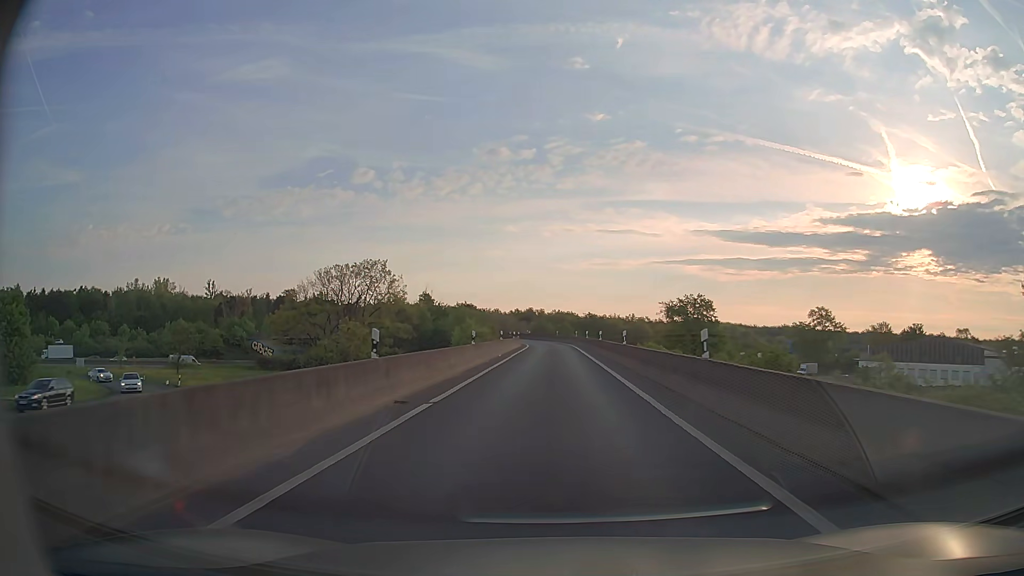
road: motorway_link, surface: asphalt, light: Day
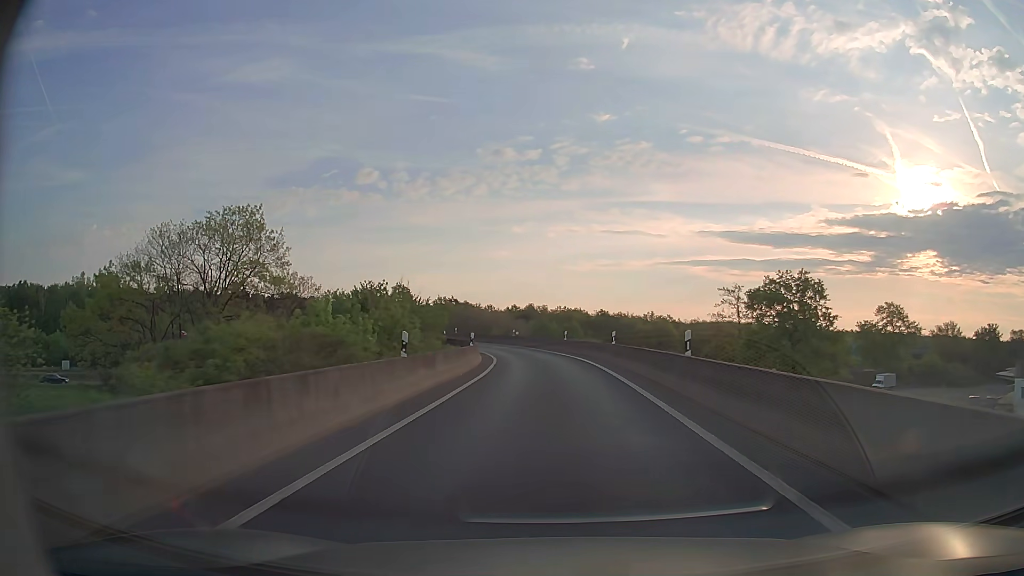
(+0.1, +43.0) m; 0°
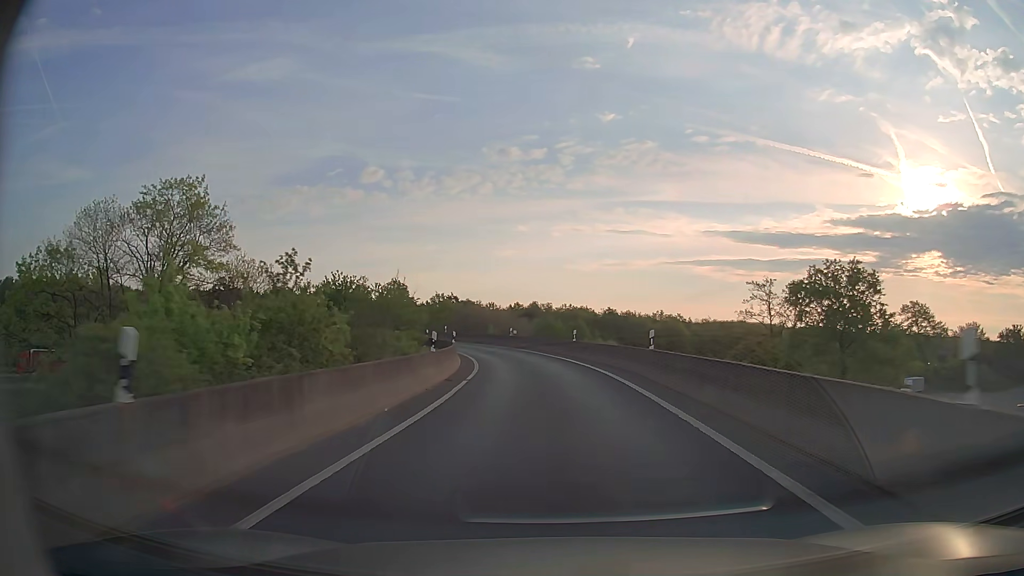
(0.0, +10.4) m; 0°
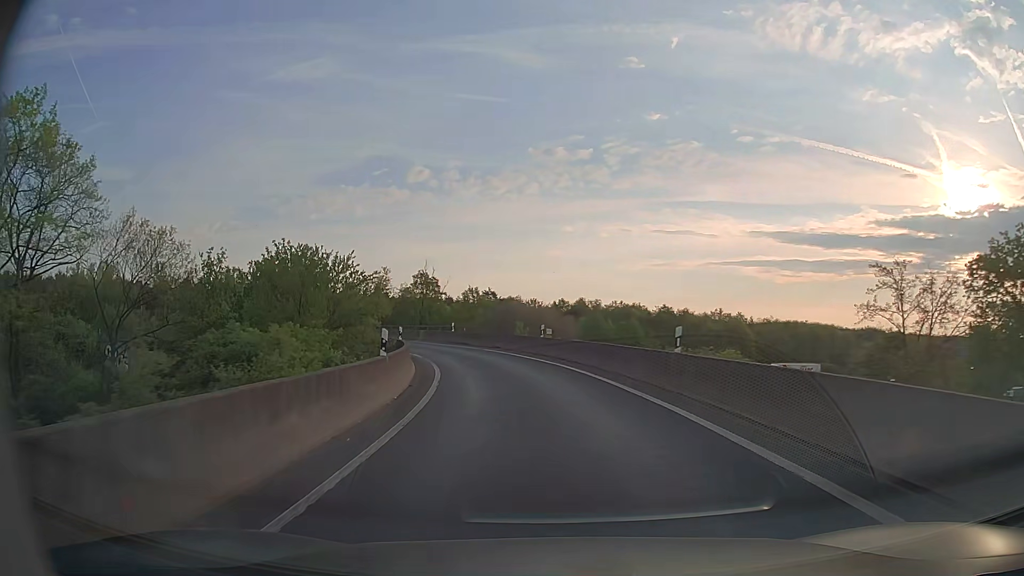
(-0.5, +20.5) m; -3°
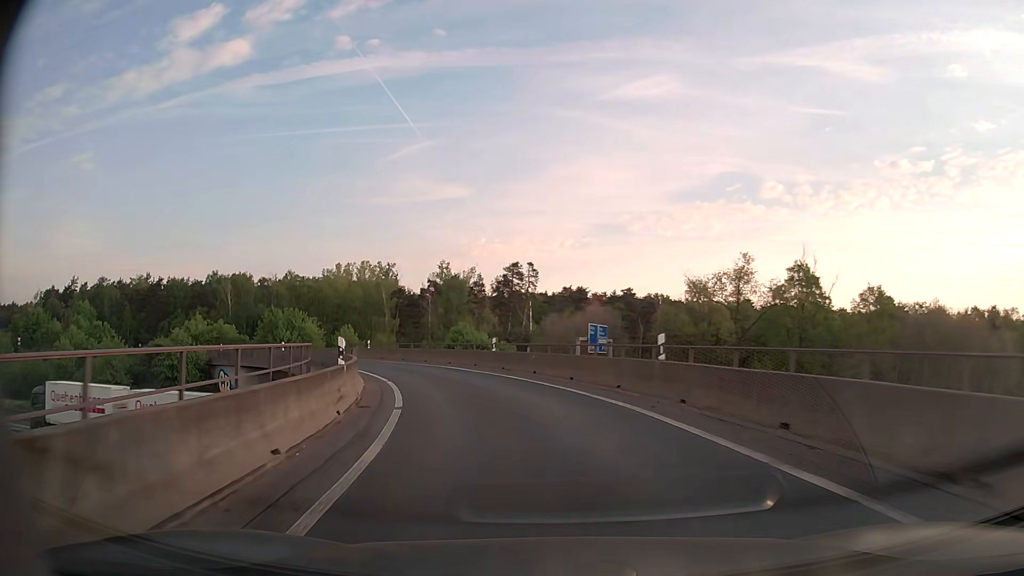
(-11.4, +46.9) m; -30°
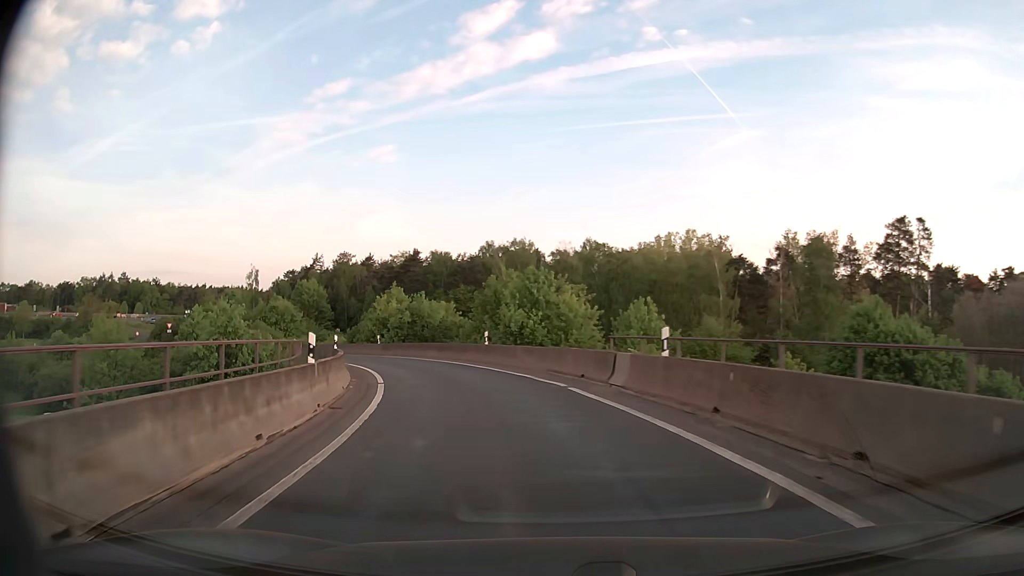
(-8.7, +35.7) m; -28°
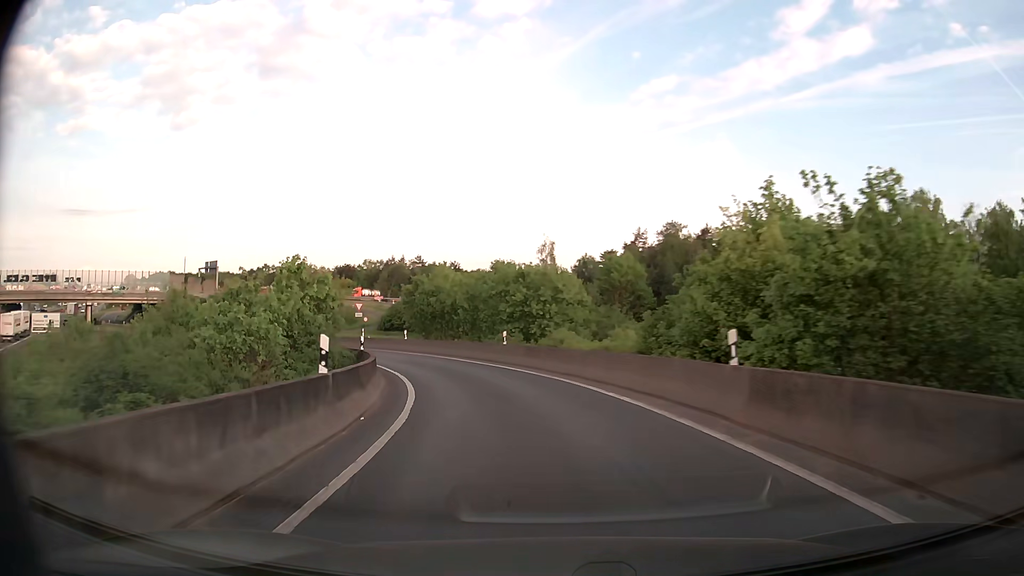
(-9.0, +35.2) m; -29°
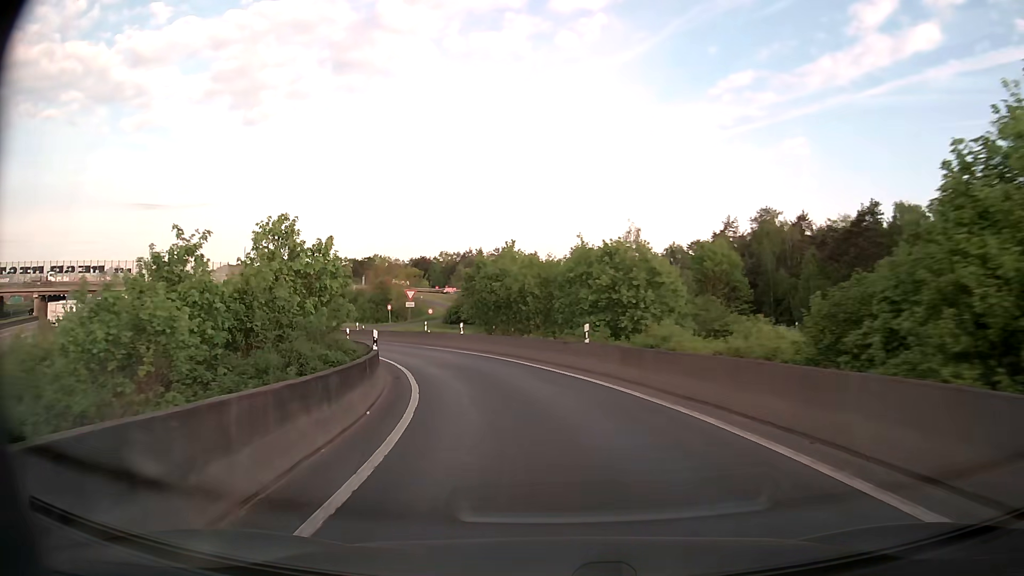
(-0.5, +9.3) m; -7°
(-1, +10) (-2, +20) (-6, +29) (-10, +38) (-15, +47) (-21, +55) (-29, +61) (-37, +67) (-45, +73) (-53, +78) m
